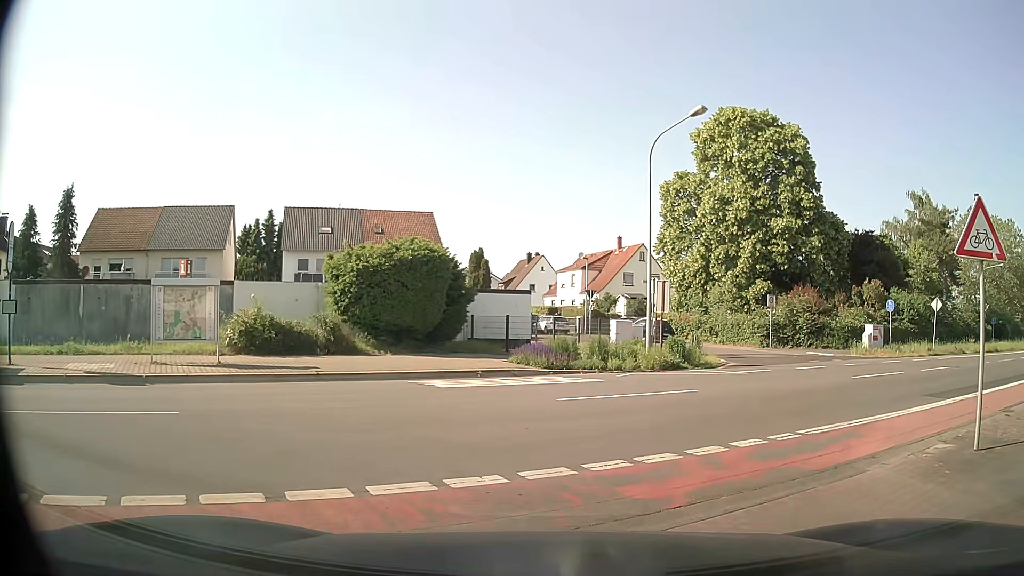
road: service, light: Day
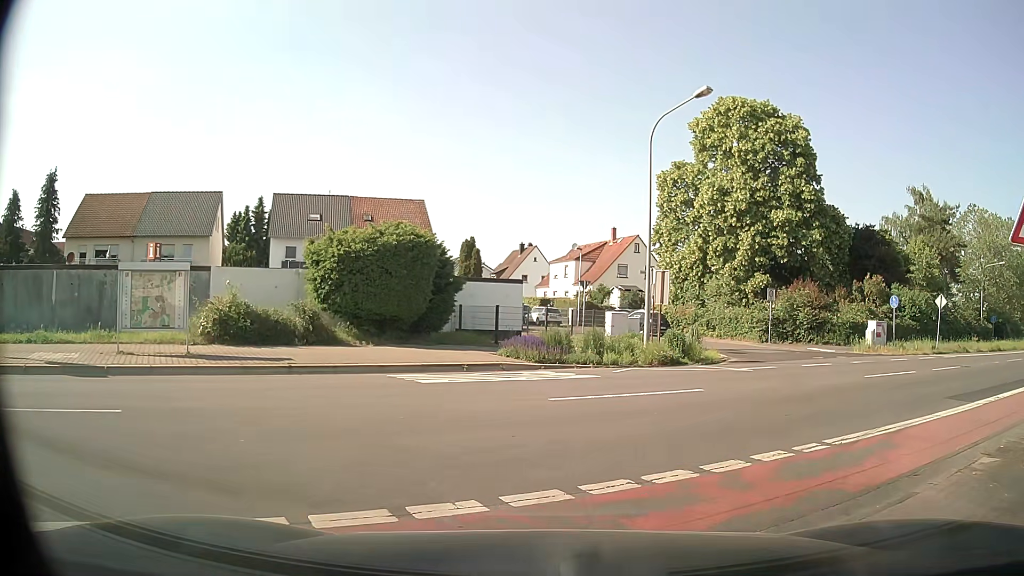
(0.0, +1.2) m; +1°
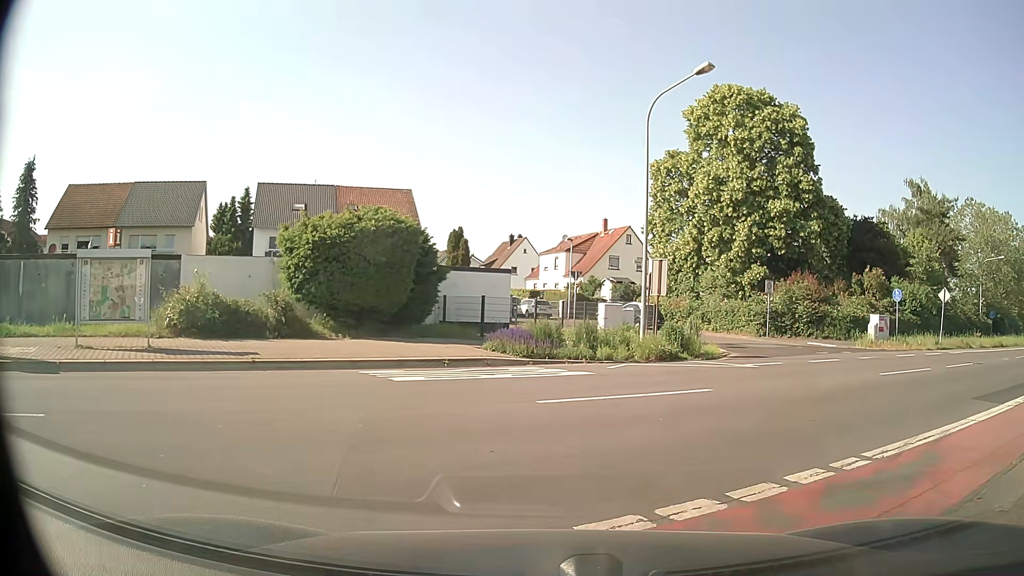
(0.0, +1.4) m; 0°
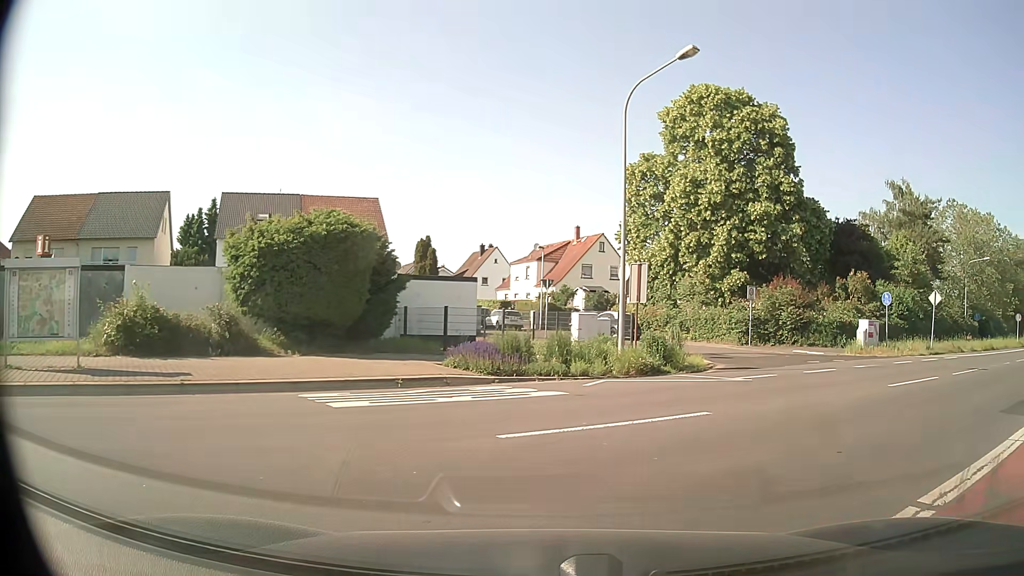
(+0.1, +1.8) m; +5°
